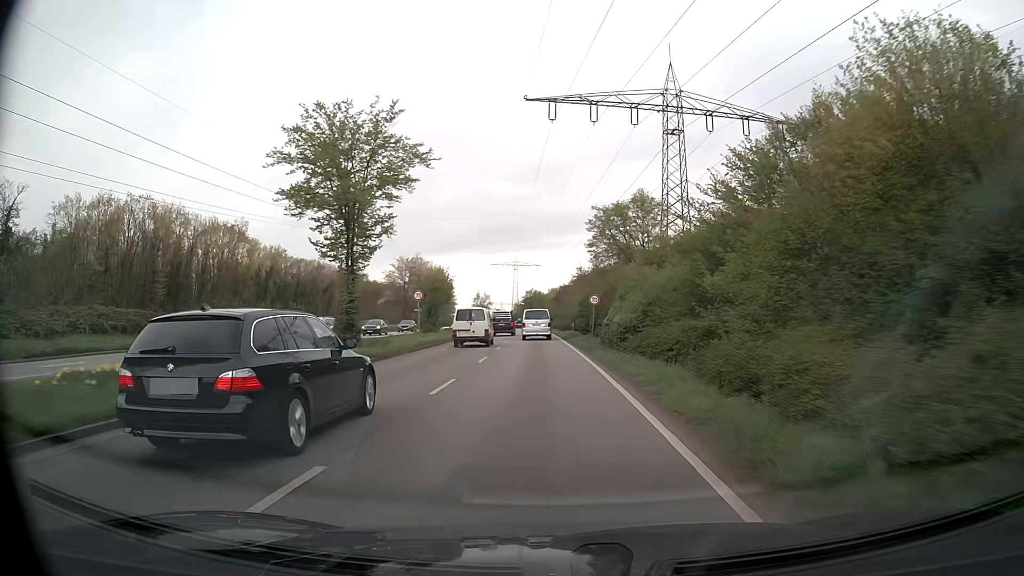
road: primary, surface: asphalt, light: Day
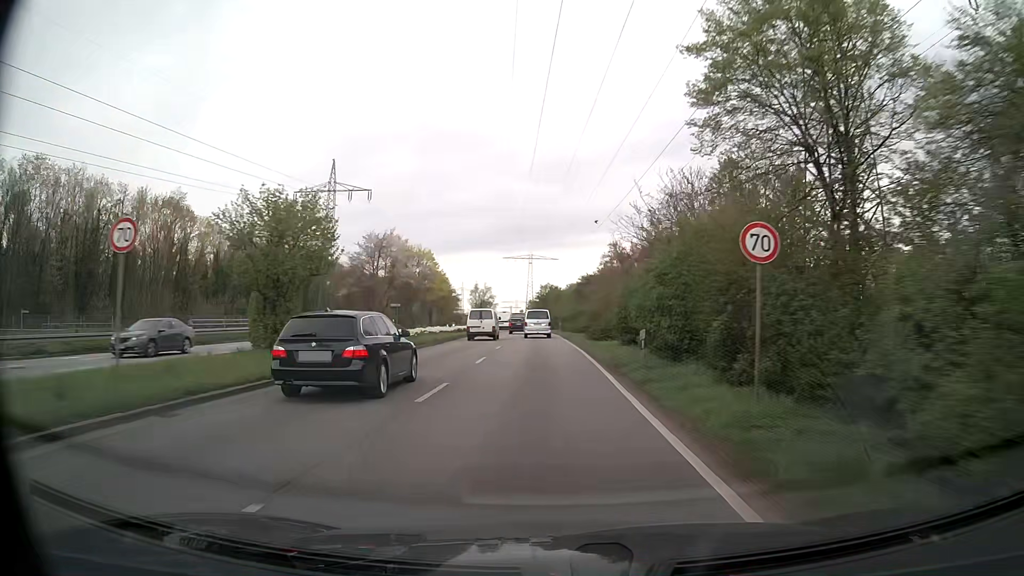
(-0.4, +28.7) m; -2°
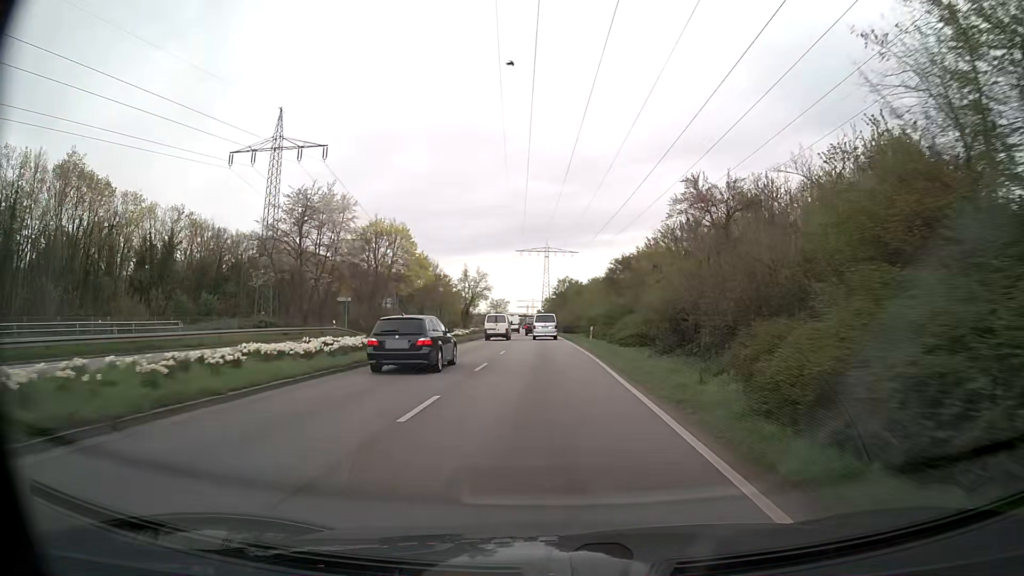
(-0.4, +29.3) m; -2°
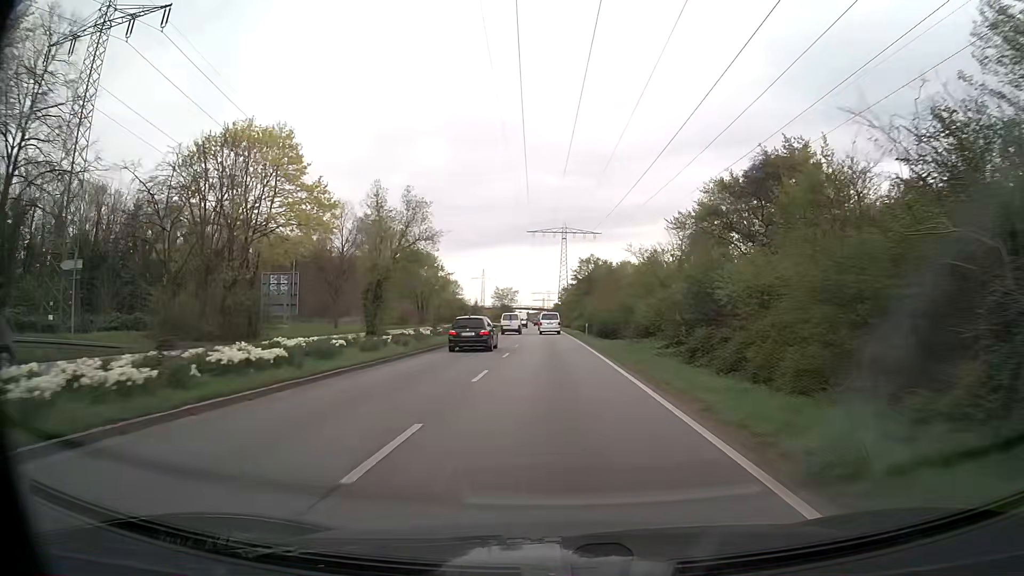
(-0.5, +40.0) m; -2°
(0, +10) (0, +20) (0, +30) (0, +40) (0, +50) (0, +60) (0, +70) (0, +80) (-1, +90) (-1, +100) m
